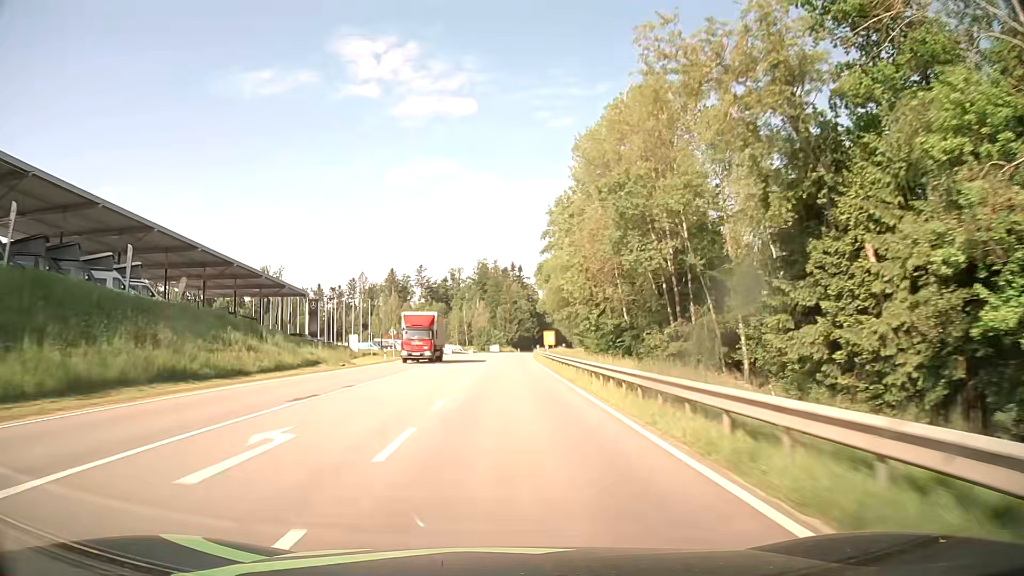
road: secondary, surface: asphalt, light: Day
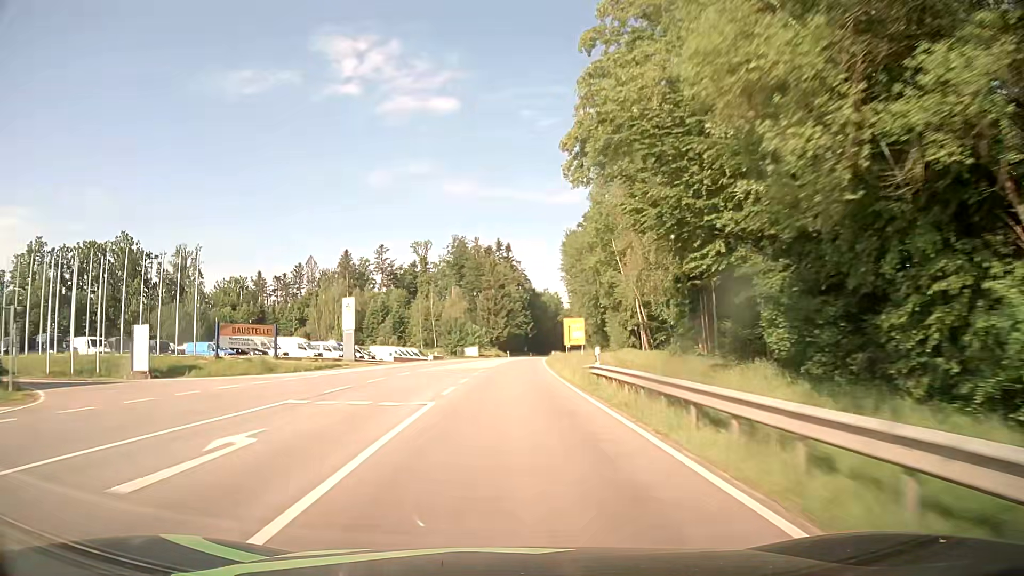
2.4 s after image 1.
(+0.8, +61.0) m; +2°
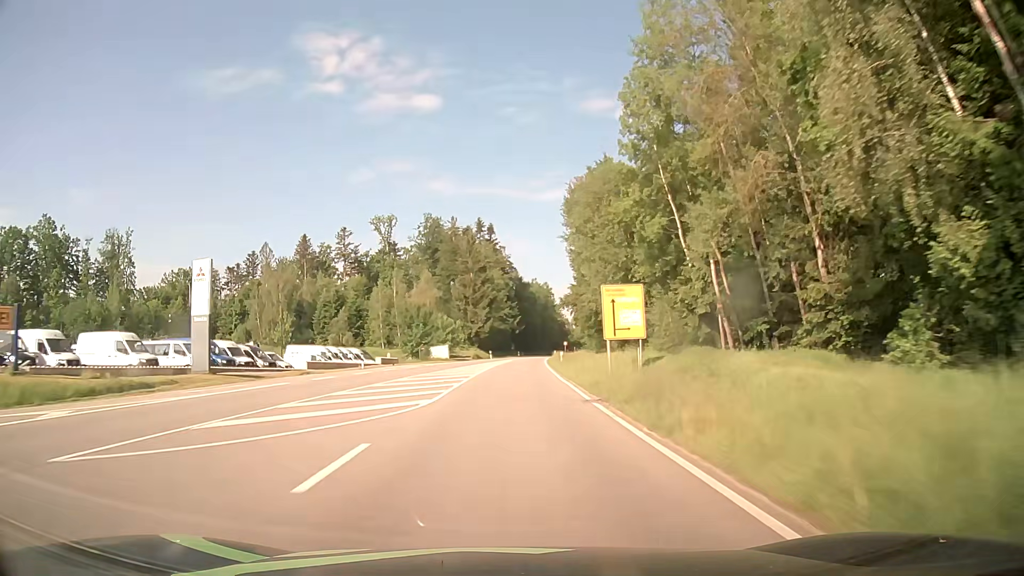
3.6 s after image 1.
(+0.3, +31.0) m; +1°
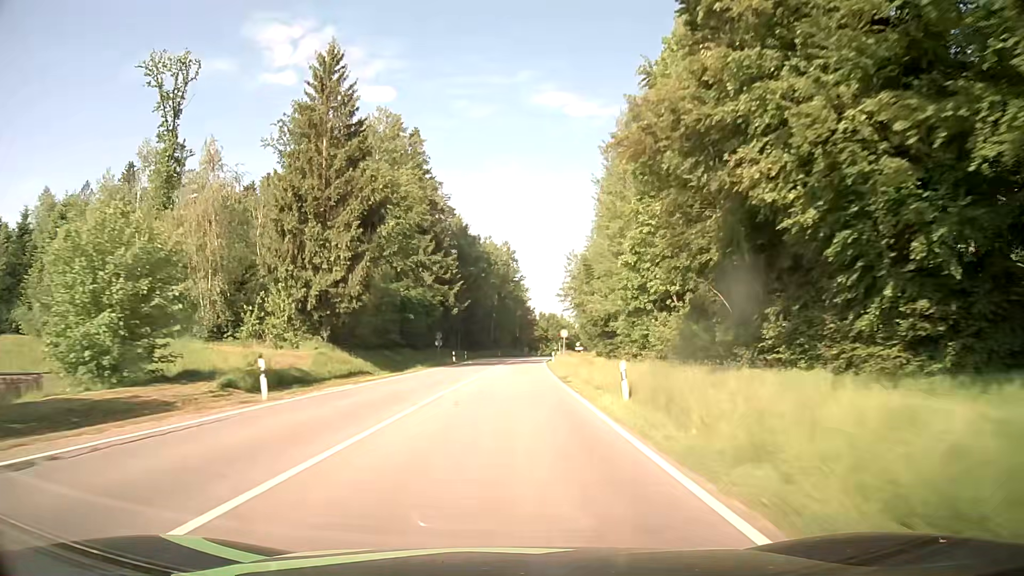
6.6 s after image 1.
(+3.0, +78.1) m; +4°
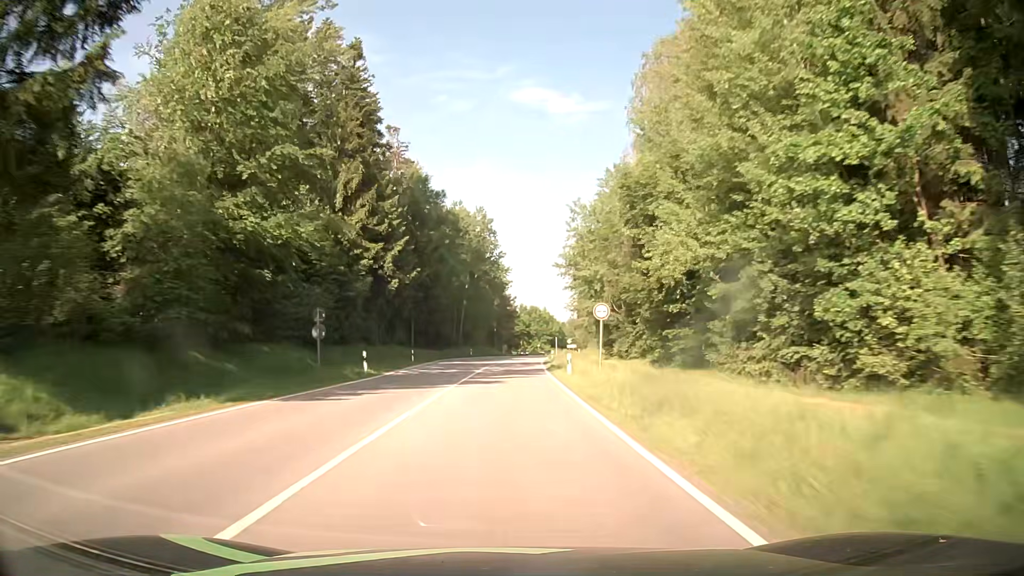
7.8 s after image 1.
(+0.5, +31.5) m; +2°
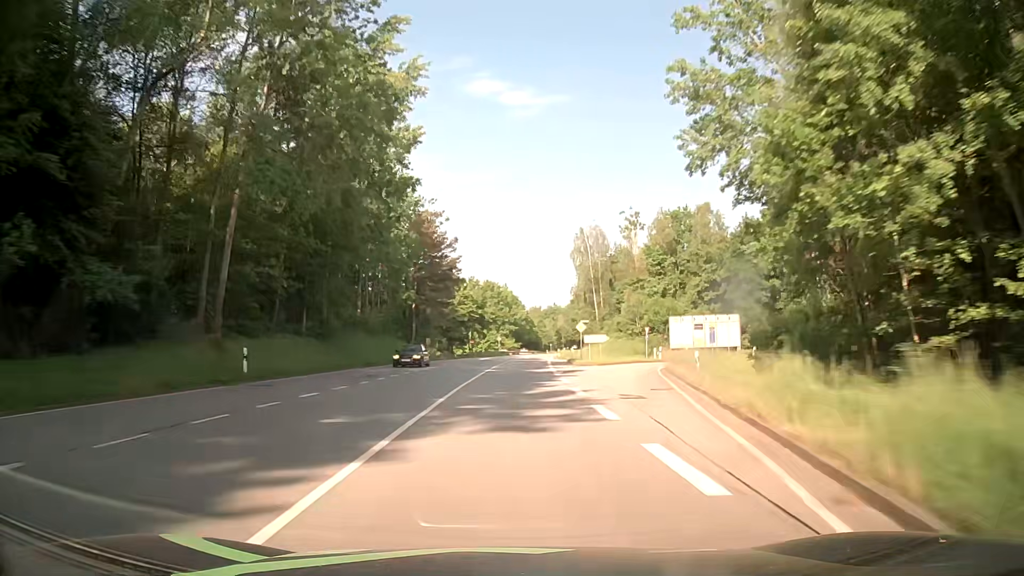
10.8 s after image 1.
(+2.6, +79.0) m; +4°
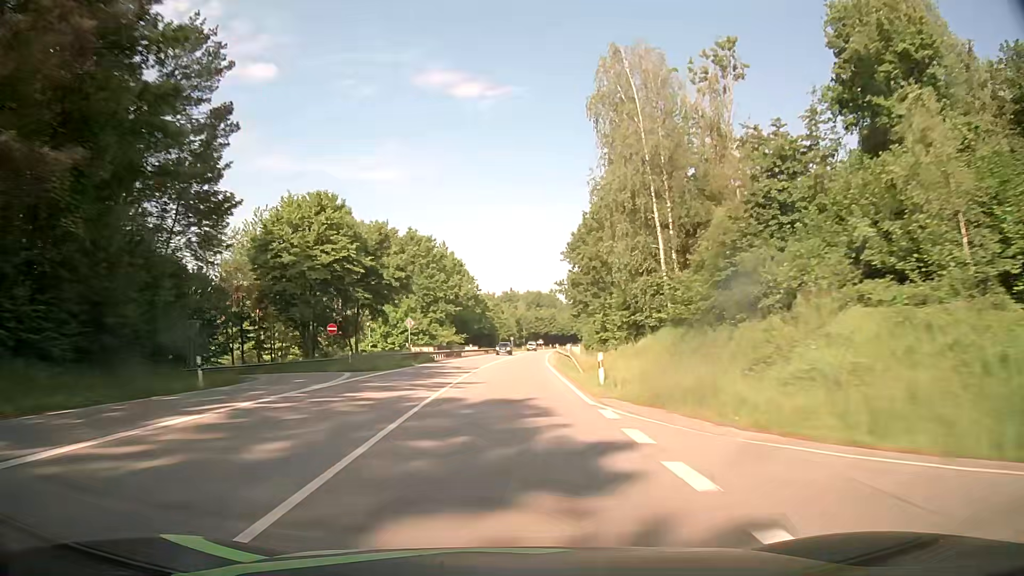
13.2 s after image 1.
(+2.4, +63.4) m; +4°
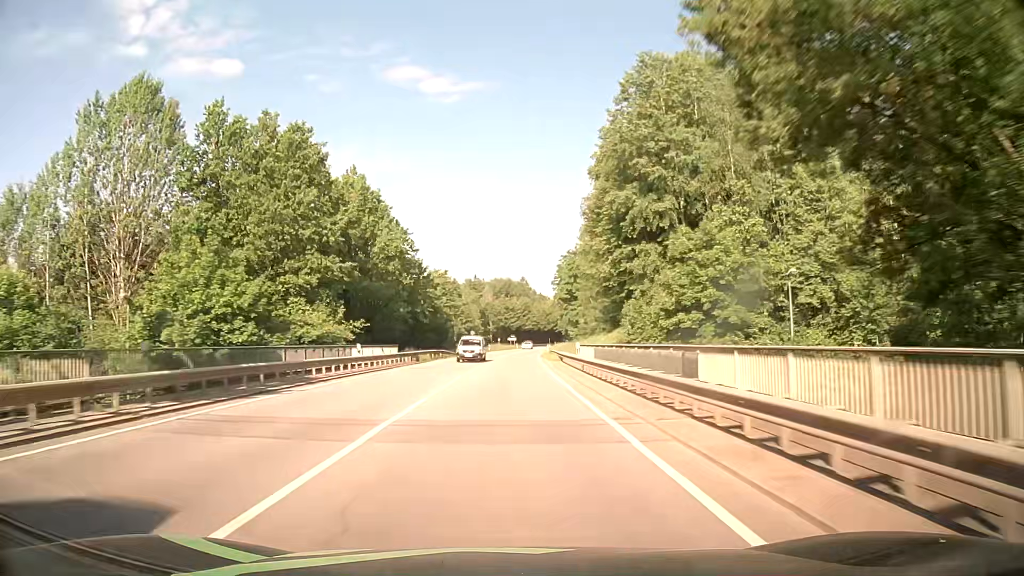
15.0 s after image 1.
(+1.4, +47.6) m; +3°
(0, +10) (0, +20) (0, +30) (+1, +40) (+1, +50) (+1, +60) (+2, +70) (+3, +80) (+3, +90) (+4, +100) m
